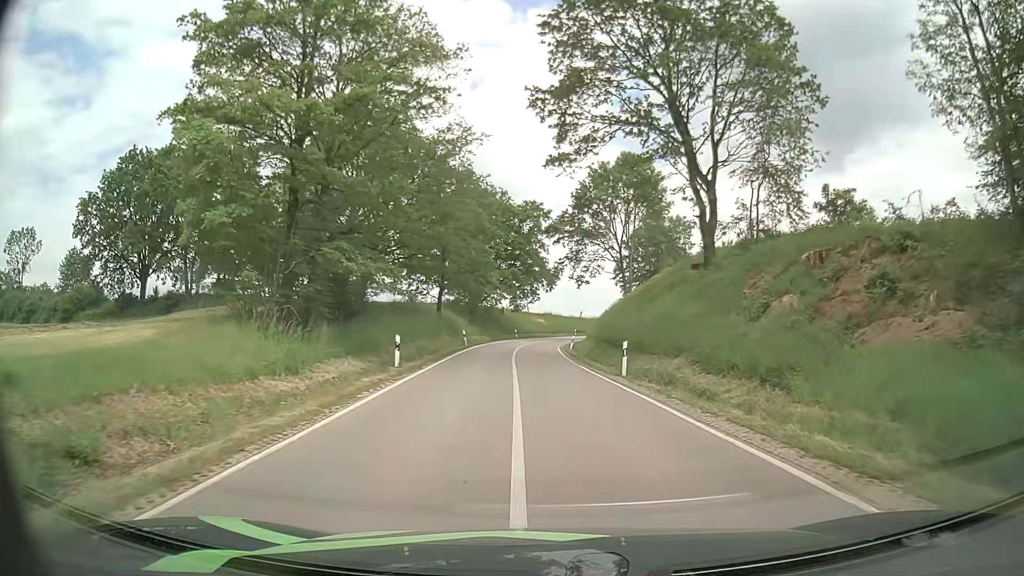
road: secondary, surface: asphalt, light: Day
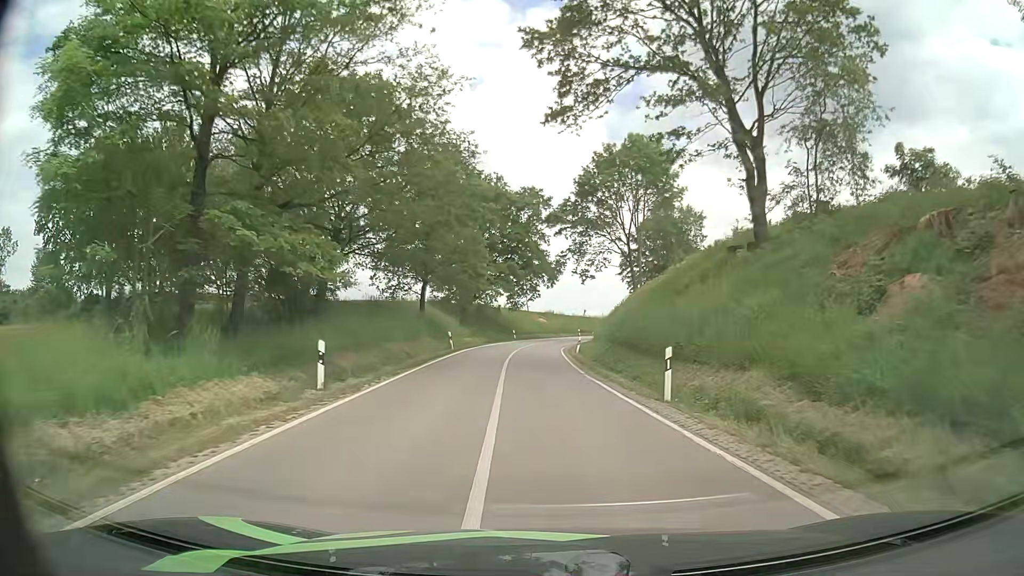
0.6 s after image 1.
(0.0, +7.3) m; 0°
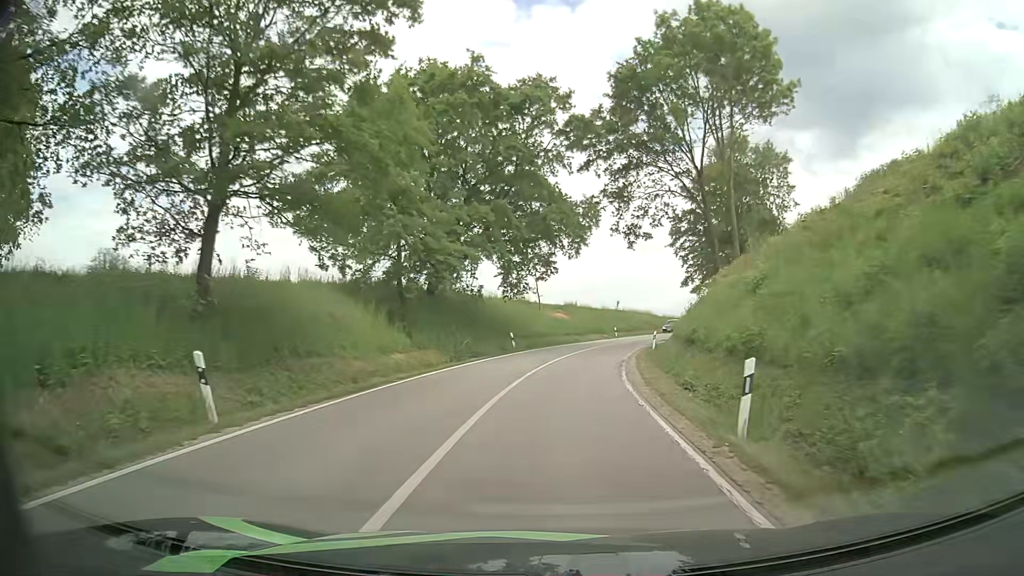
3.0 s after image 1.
(-0.3, +30.0) m; -1°
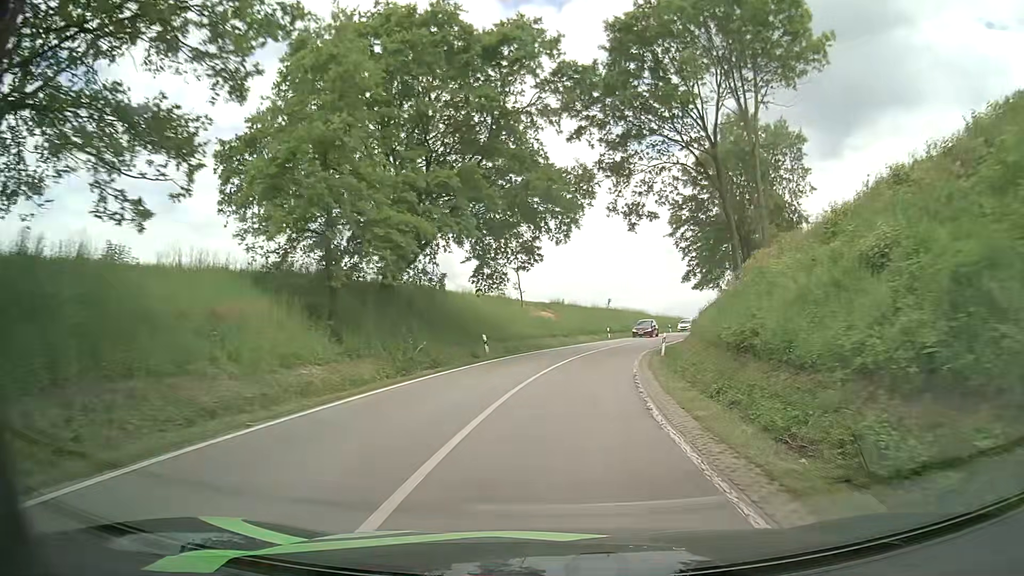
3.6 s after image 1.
(+0.1, +7.6) m; +2°
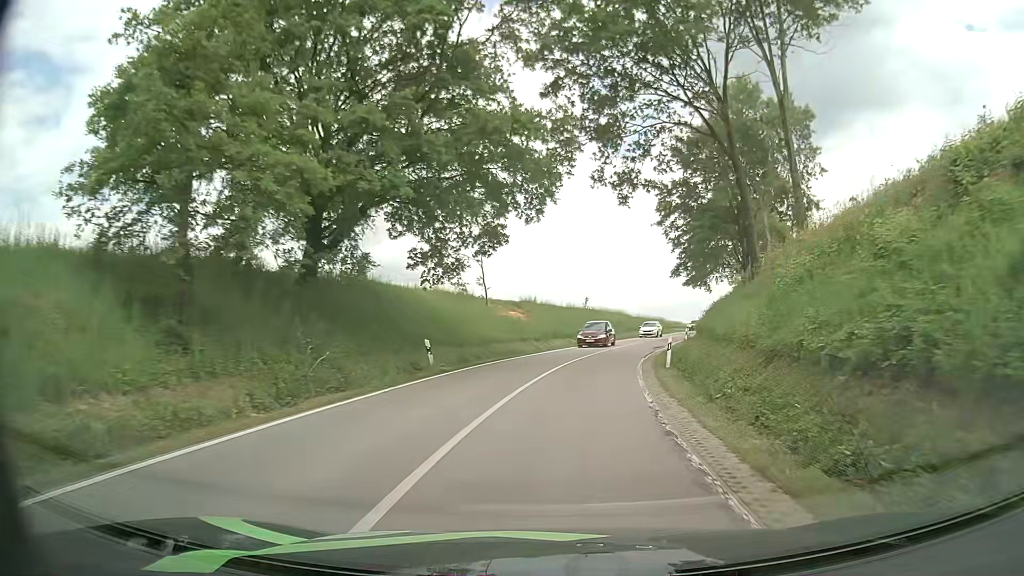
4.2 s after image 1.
(+0.1, +7.6) m; +2°
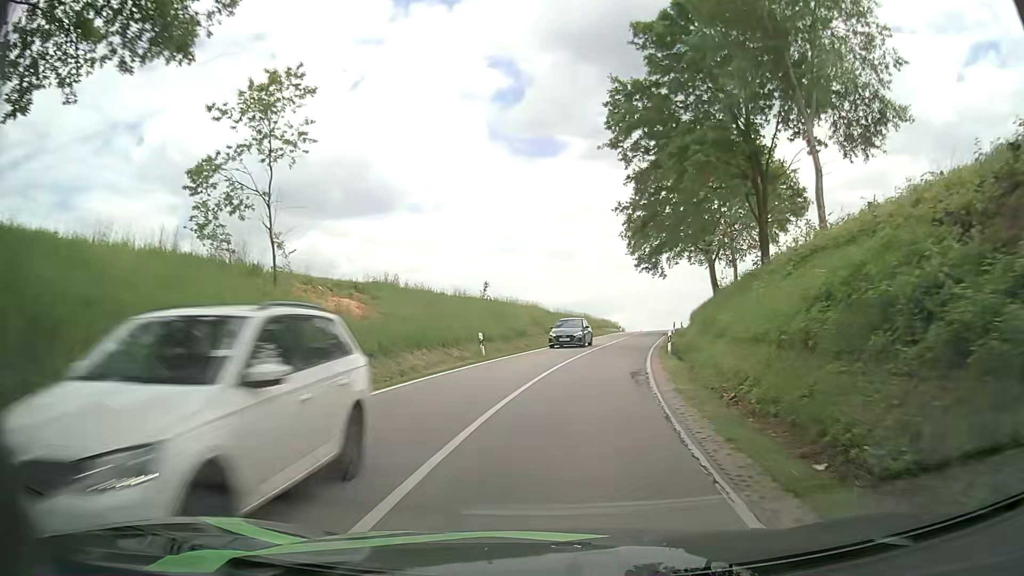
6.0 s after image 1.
(+1.6, +22.6) m; +8°
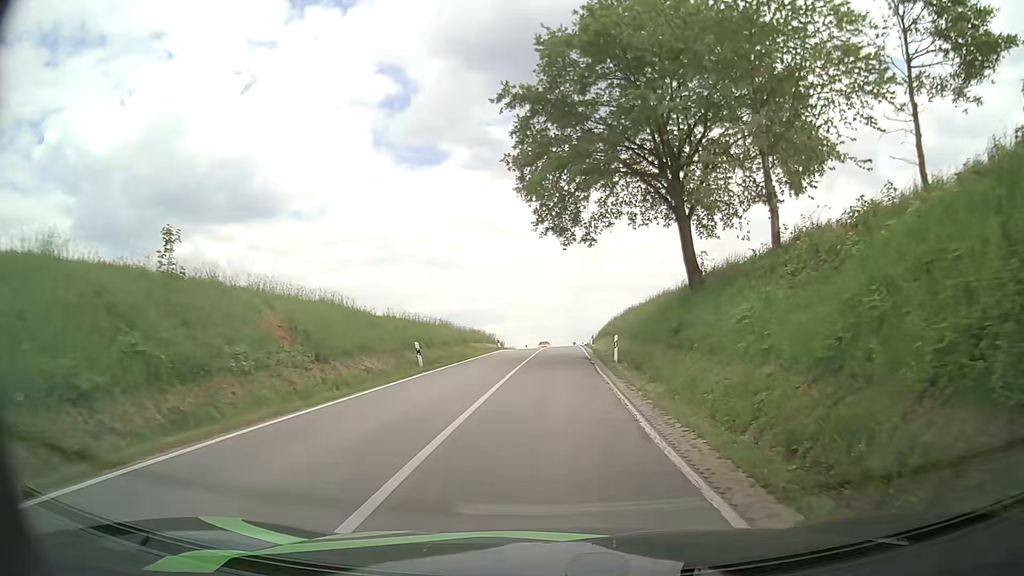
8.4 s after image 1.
(+2.5, +27.8) m; +10°
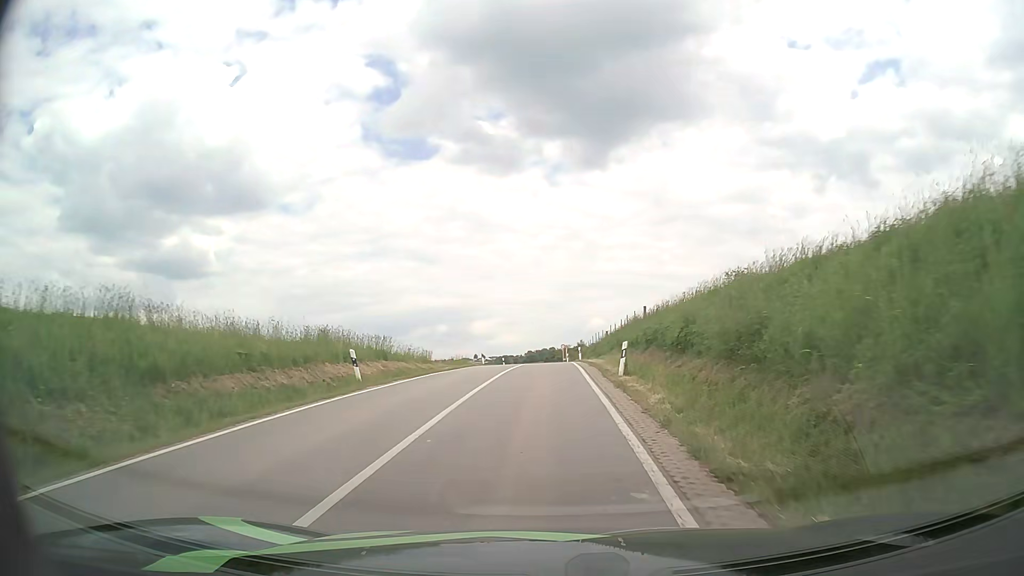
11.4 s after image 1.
(+1.3, +34.3) m; +1°
(0, +10) (0, +20) (0, +30) (0, +40) (+1, +50) (+1, +60) (+1, +70) (+1, +80) (+1, +90) (+1, +100) m
